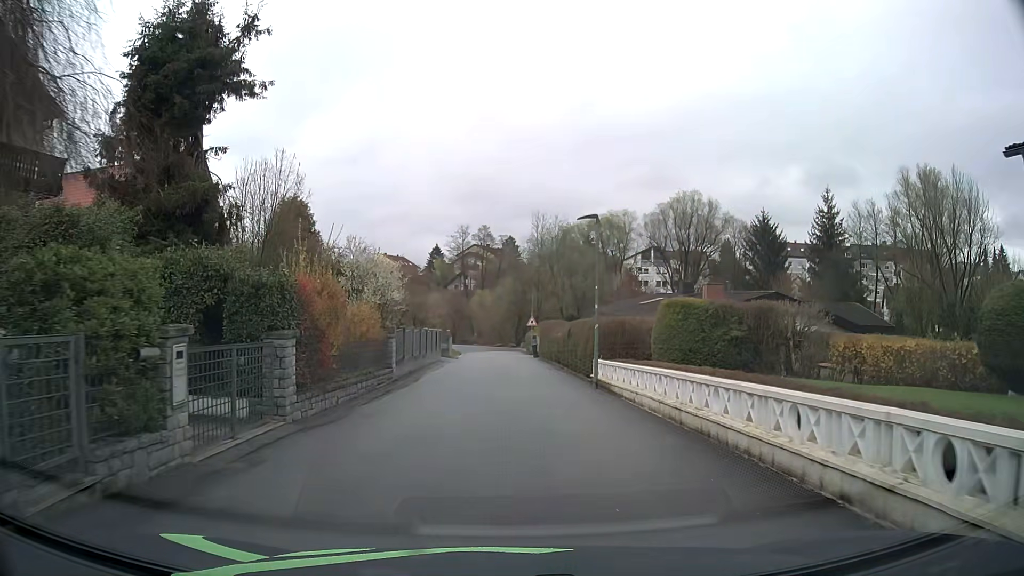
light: Day
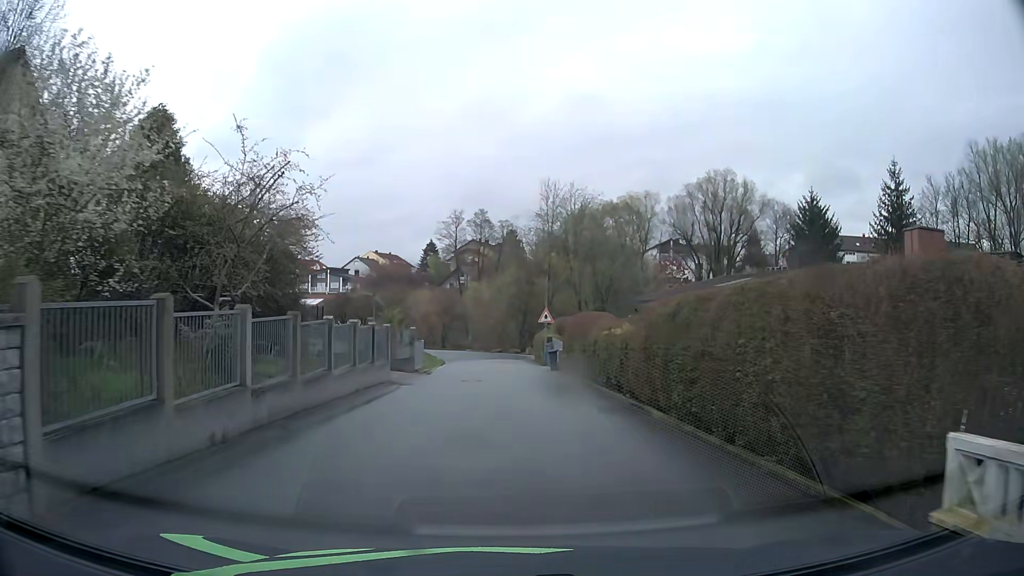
(+0.1, +17.6) m; 0°
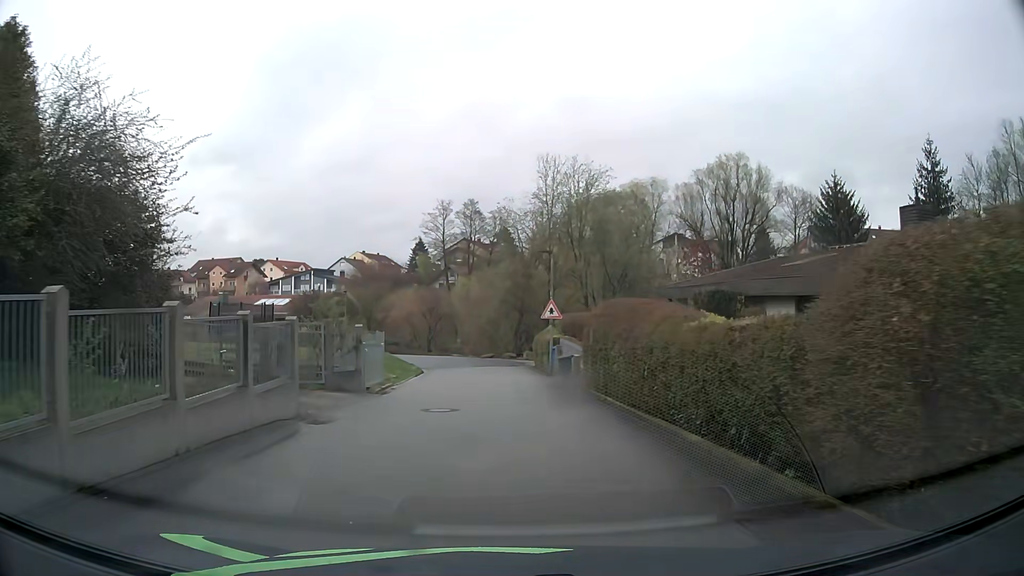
(+0.1, +9.0) m; +1°
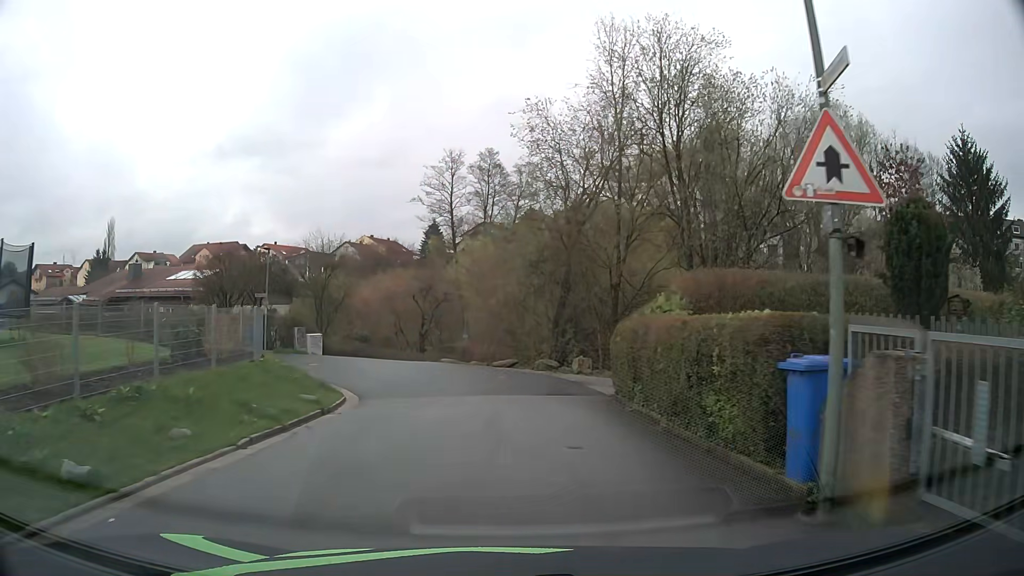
(-0.3, +22.7) m; -2°
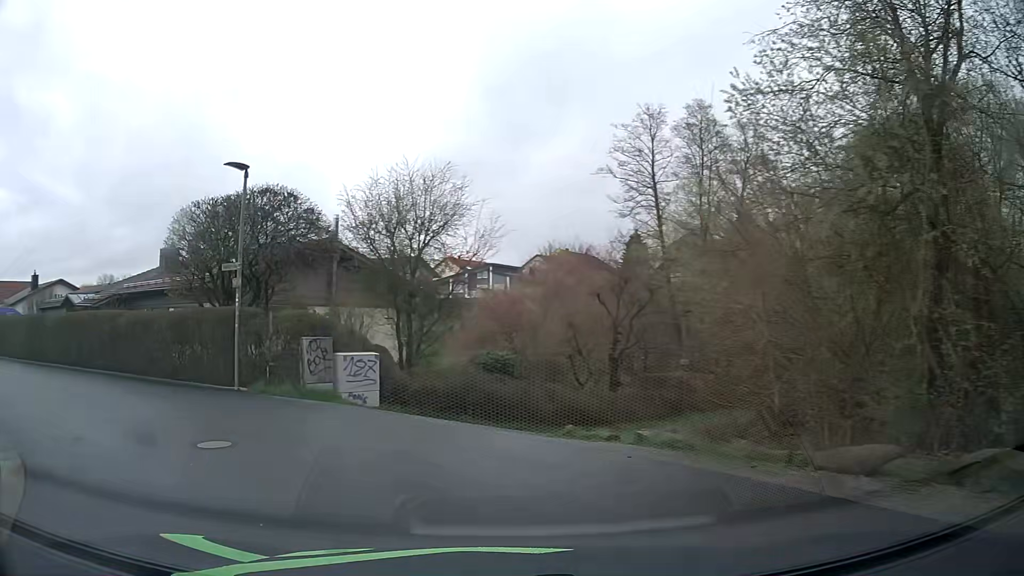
(-1.0, +19.0) m; -15°
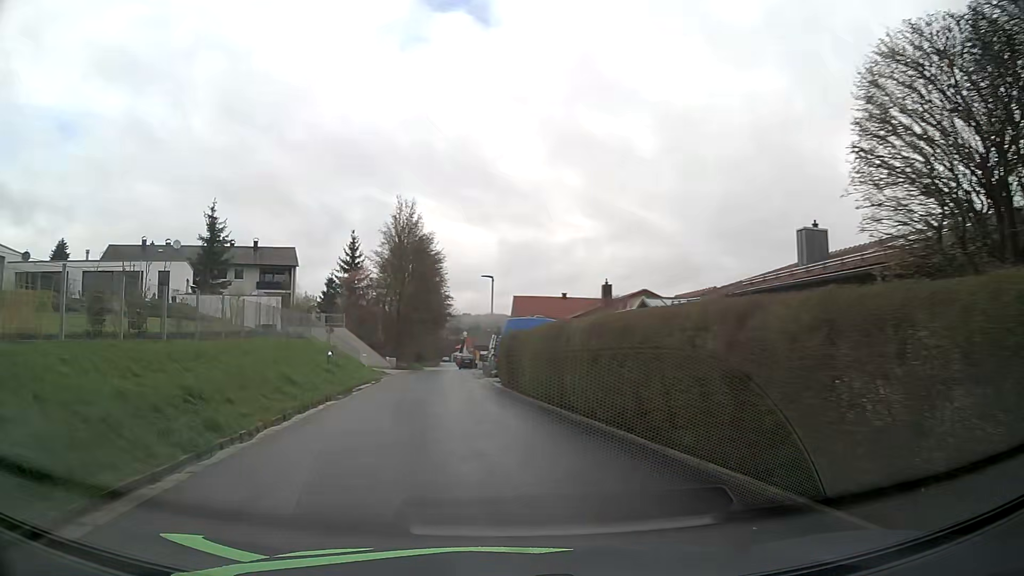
(-6.5, +11.6) m; -55°
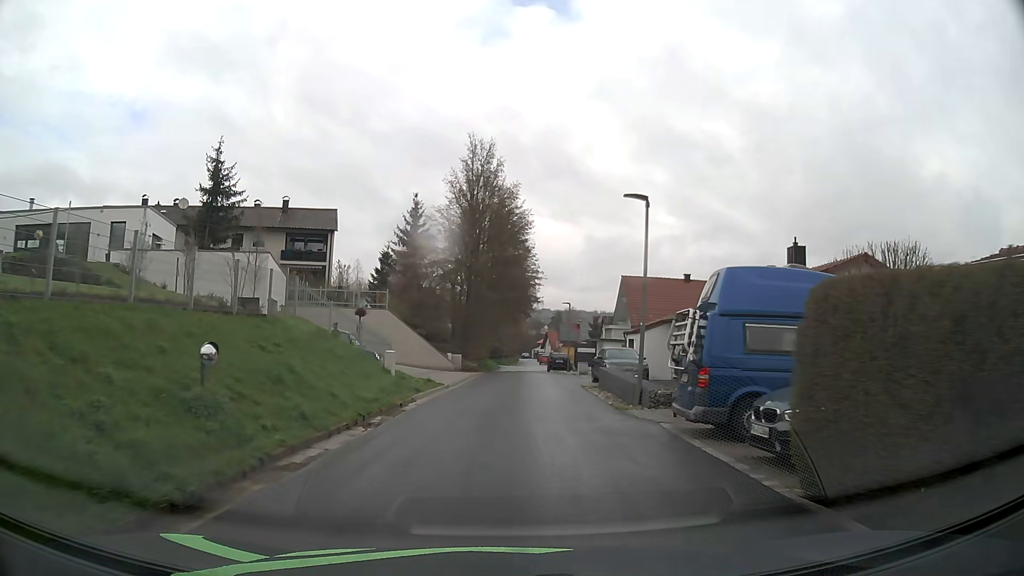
(-1.8, +17.6) m; -6°
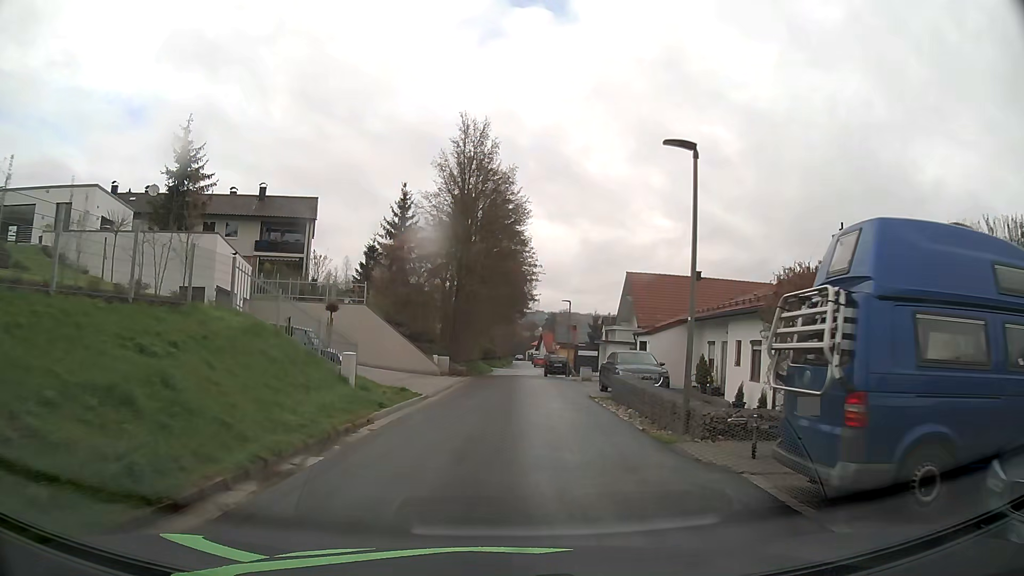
(0.0, +4.7) m; 0°
